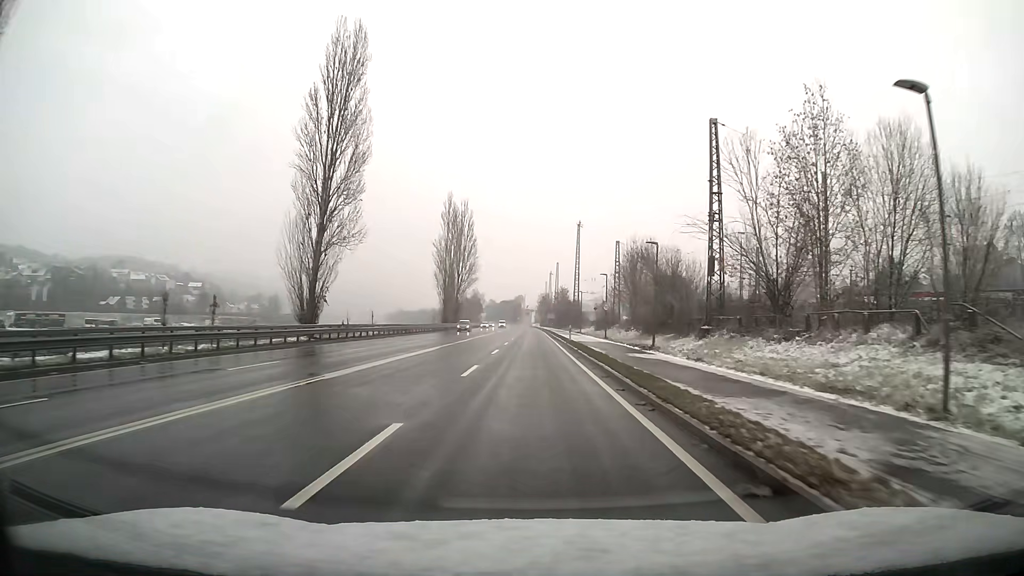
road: primary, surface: asphalt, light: Day
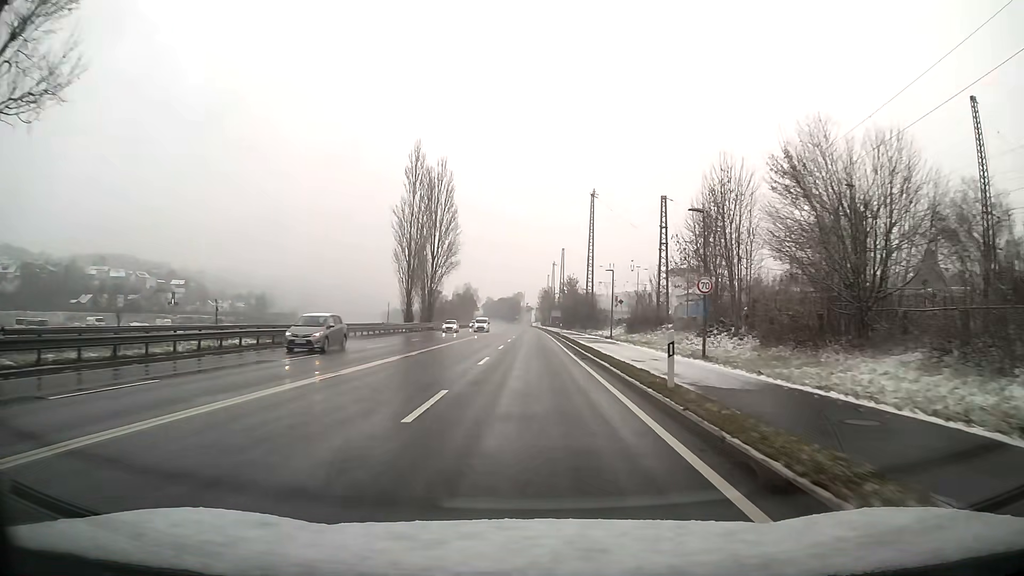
(0.0, +32.1) m; 0°
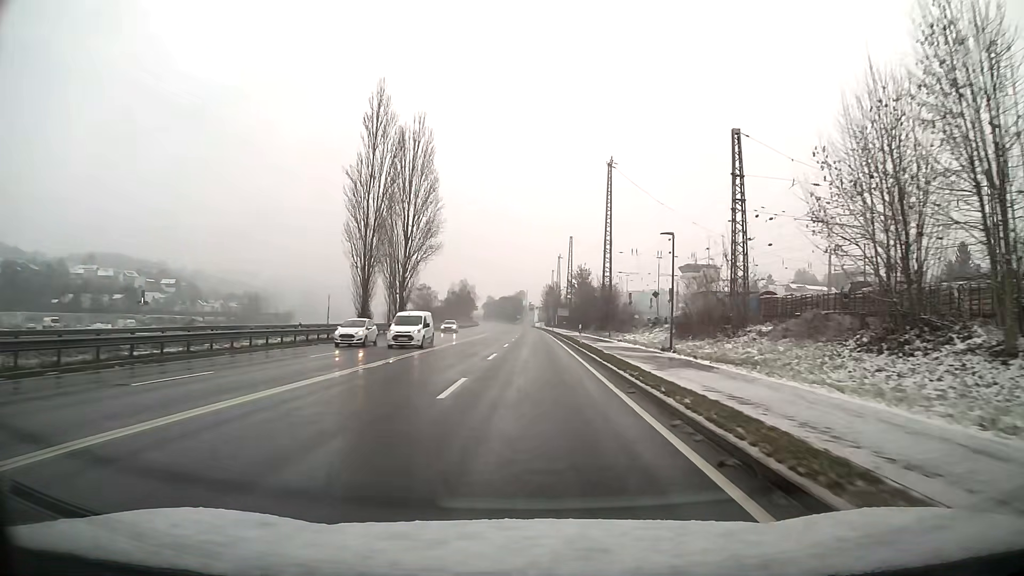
(0.0, +21.3) m; 0°
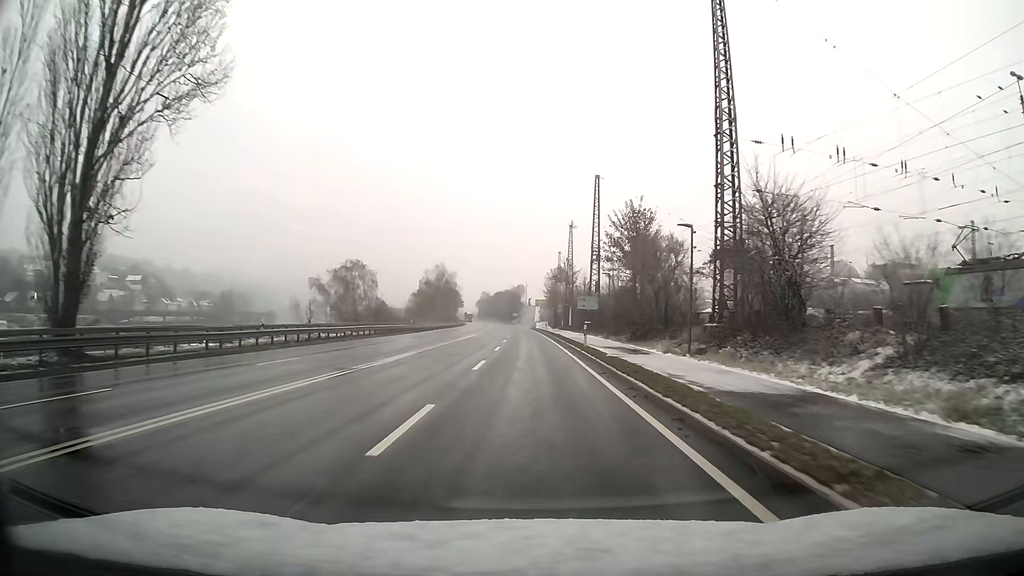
(+0.2, +53.3) m; 0°
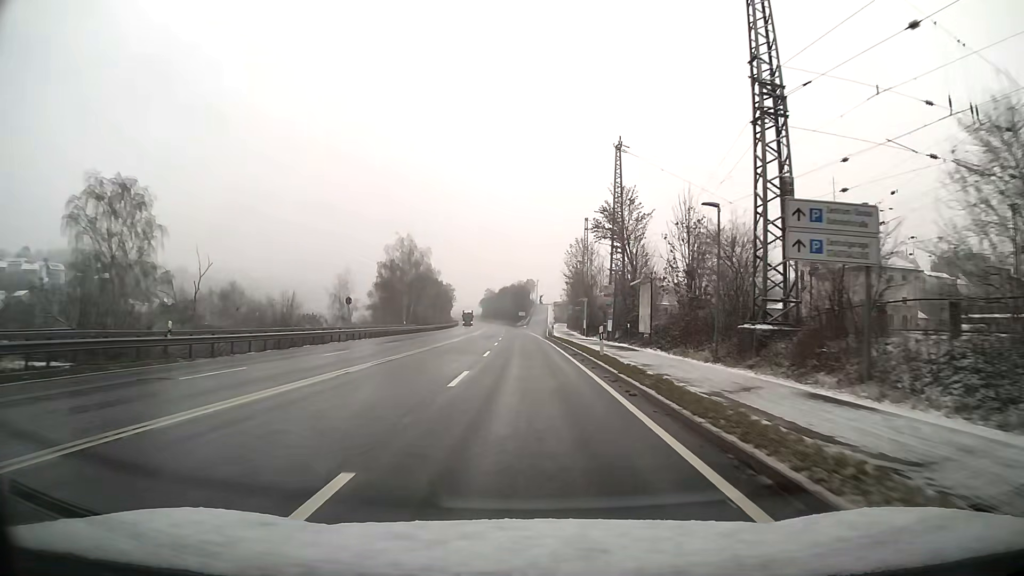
(-0.5, +53.2) m; -1°
